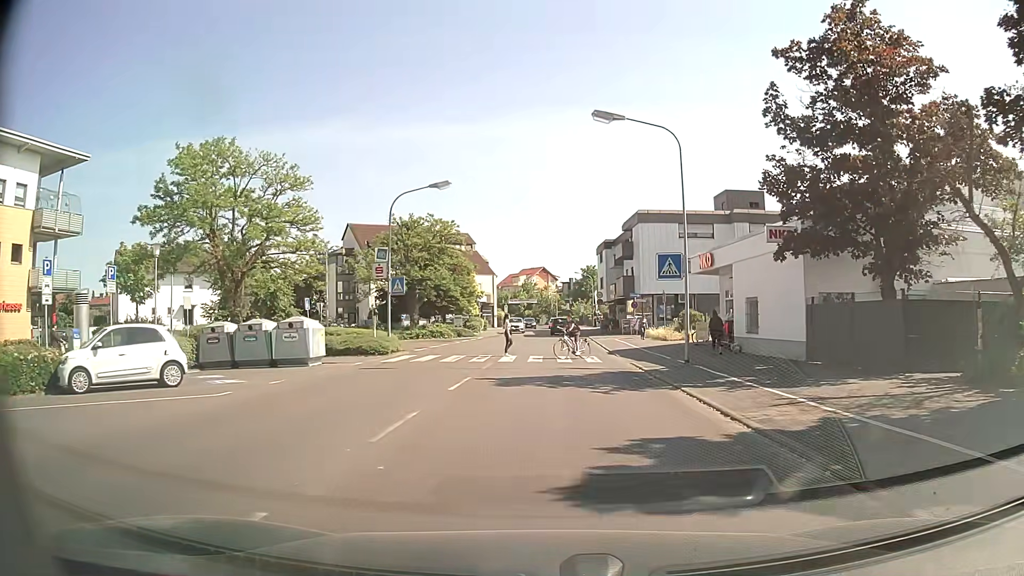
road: tertiary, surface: asphalt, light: Day
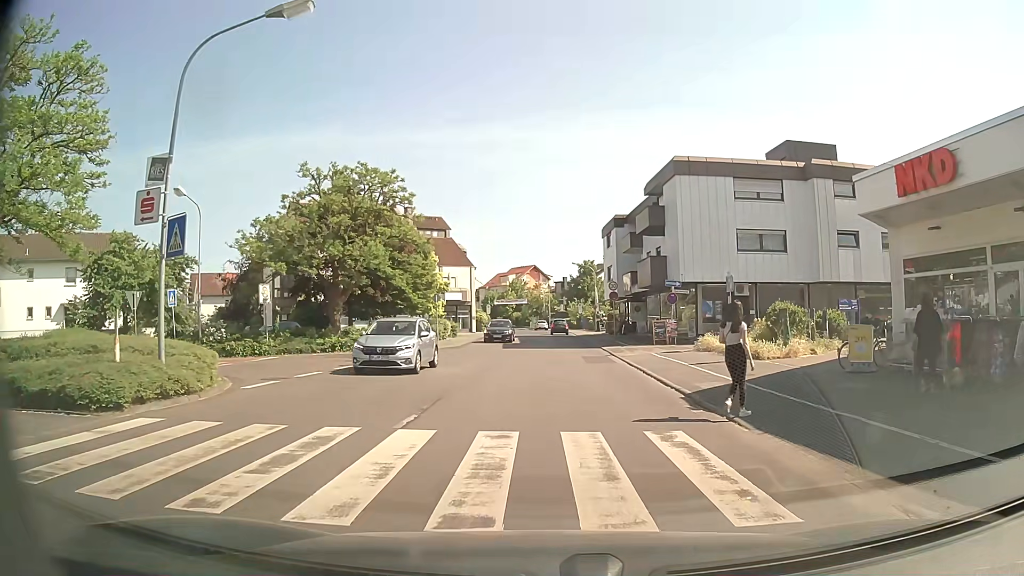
(+0.1, +18.2) m; +1°
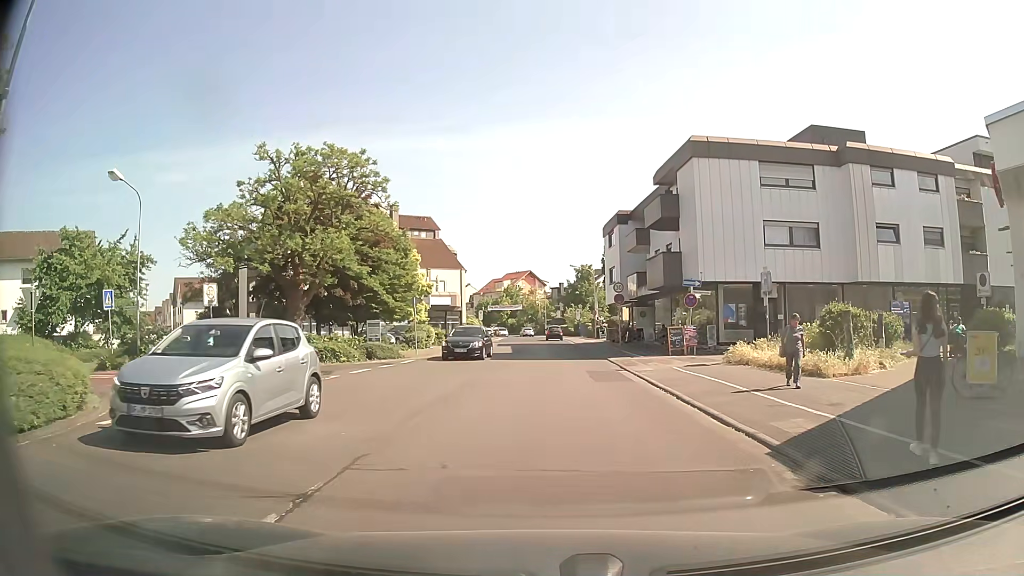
(0.0, +5.4) m; 0°
